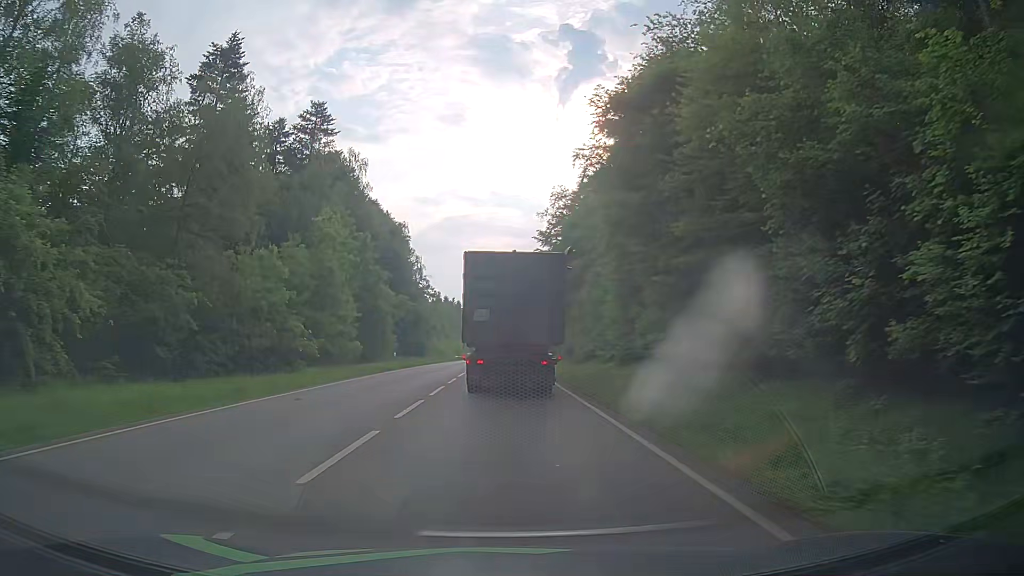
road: secondary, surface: asphalt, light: Day
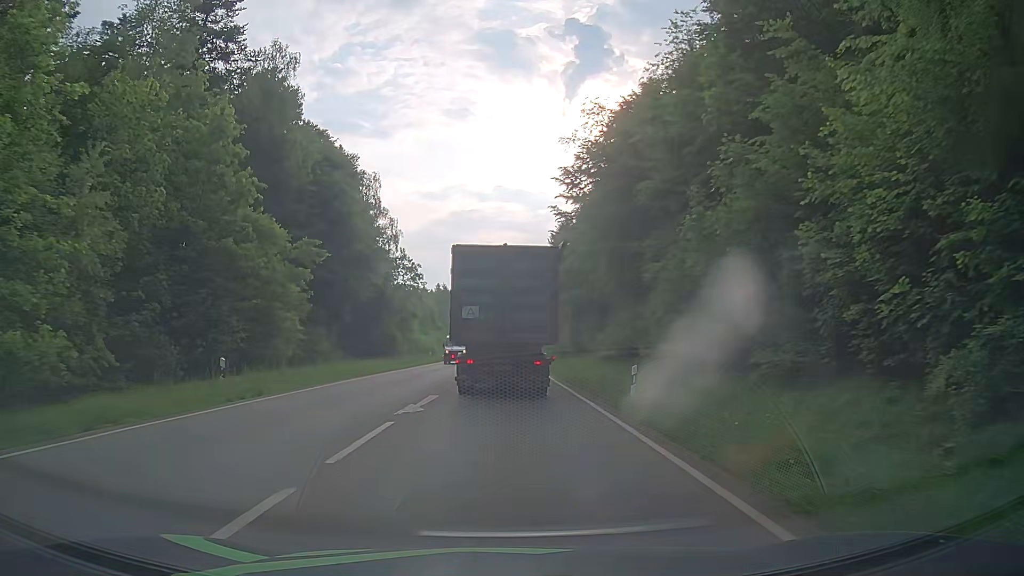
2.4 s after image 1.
(-0.6, +28.6) m; -1°
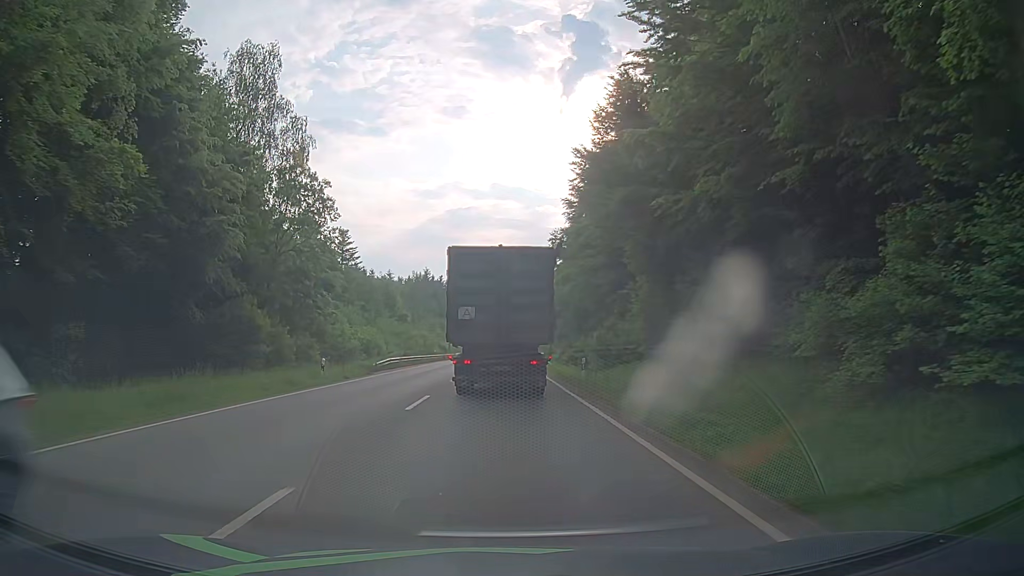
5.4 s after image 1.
(0.0, +36.3) m; 0°
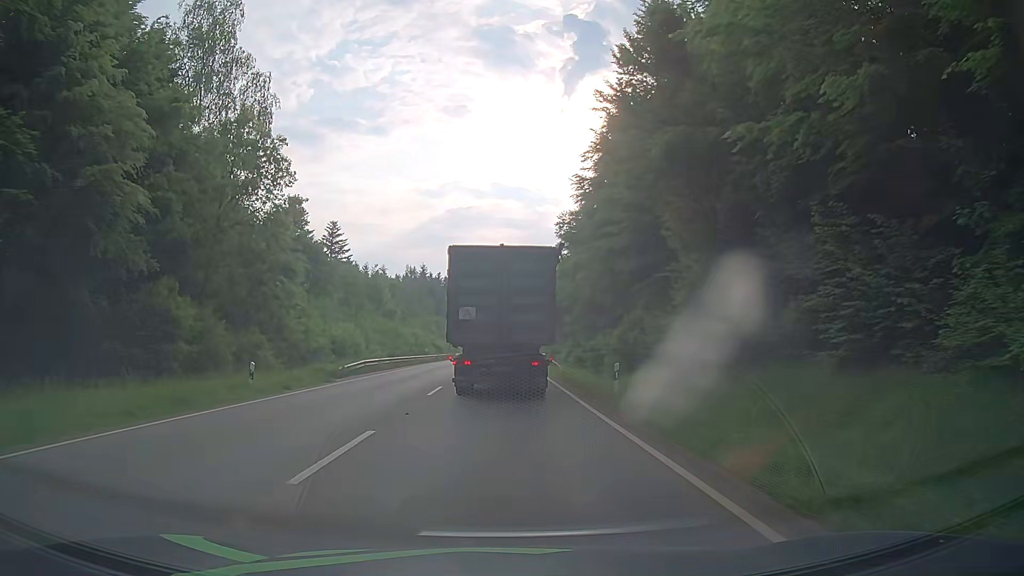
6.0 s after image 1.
(0.0, +7.8) m; 0°
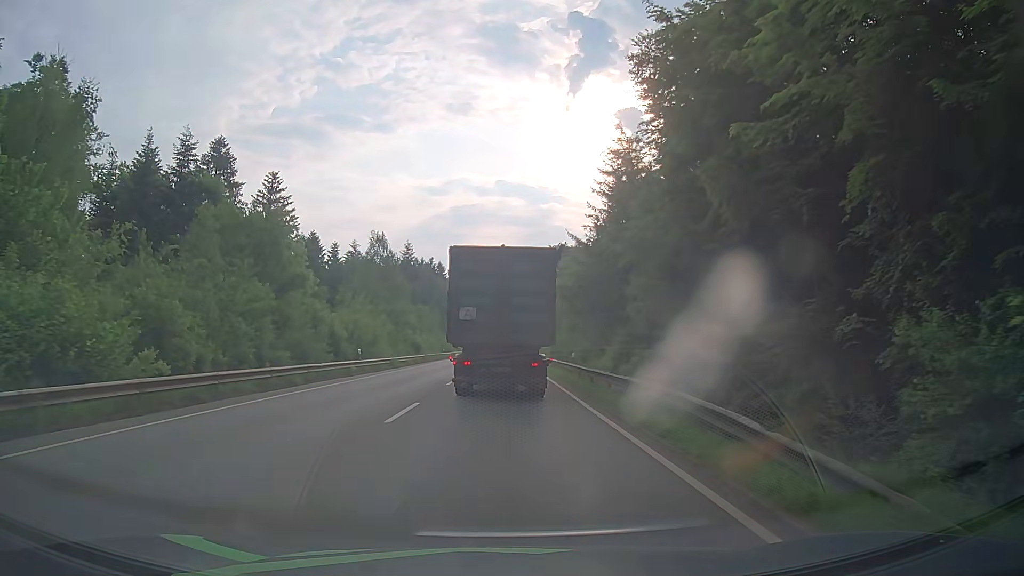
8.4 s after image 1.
(0.0, +30.9) m; 0°
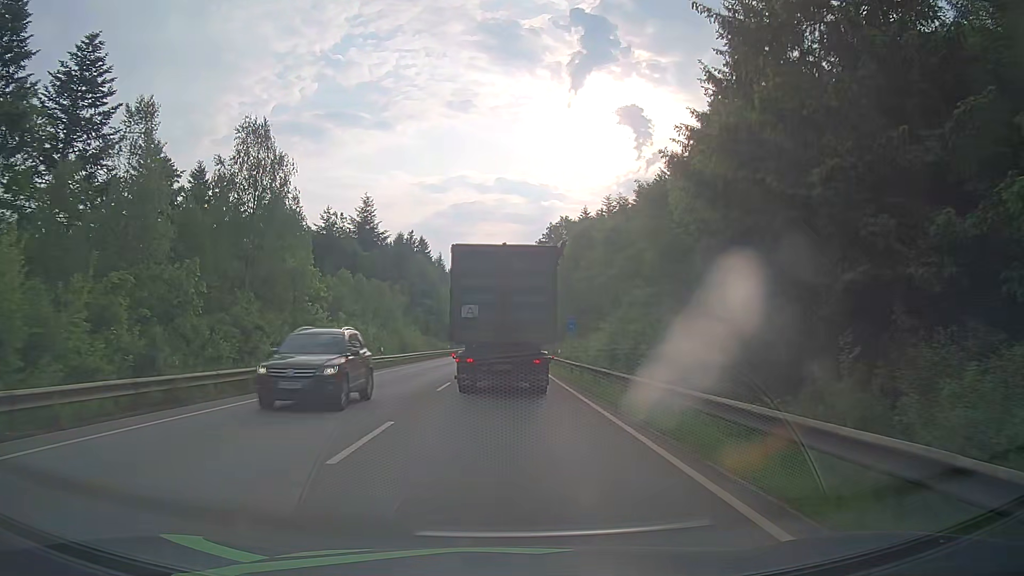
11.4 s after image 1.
(0.0, +40.7) m; 0°
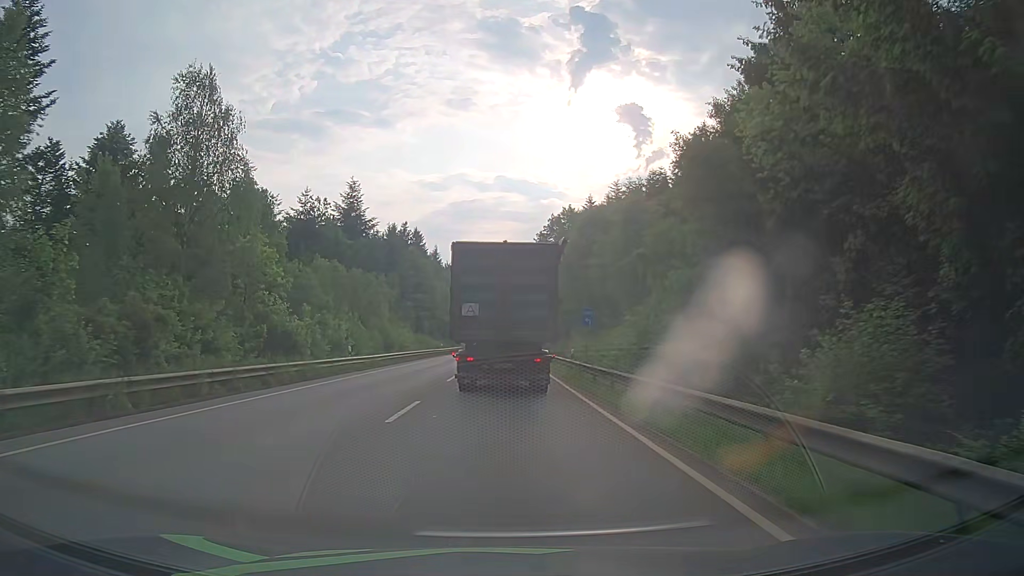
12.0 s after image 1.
(0.0, +8.3) m; 0°
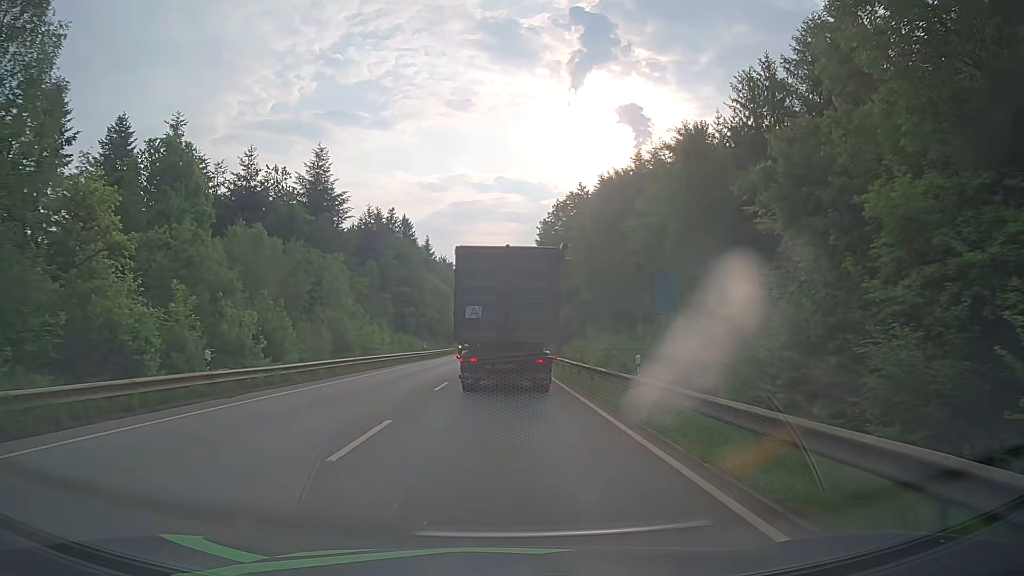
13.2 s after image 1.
(-0.1, +15.8) m; 0°
